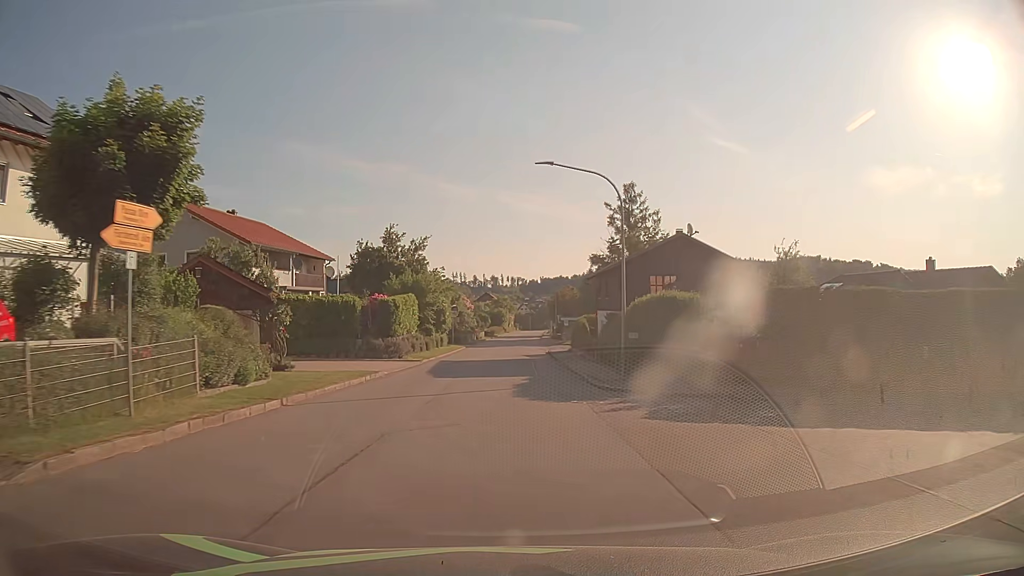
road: tertiary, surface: asphalt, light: Day
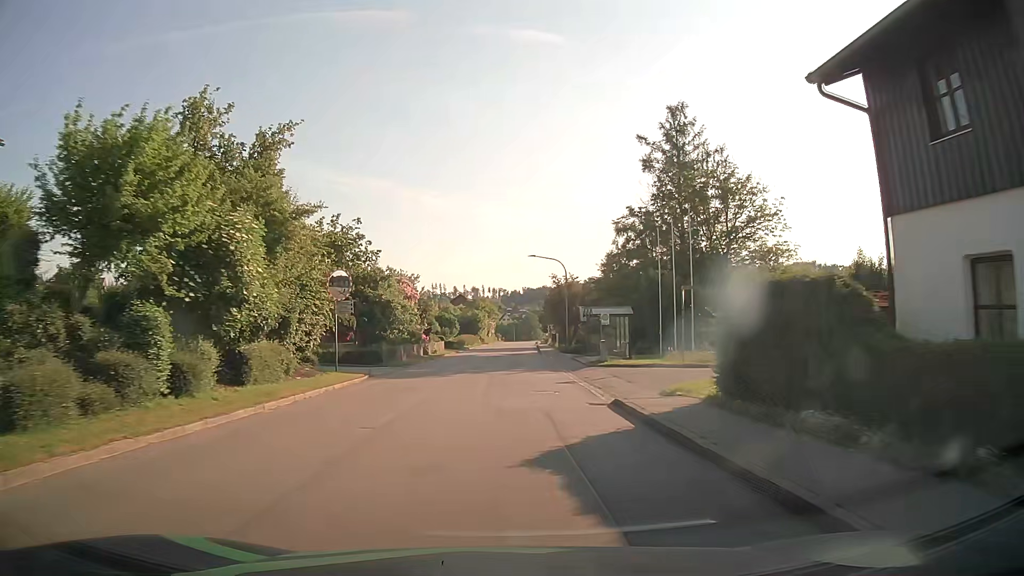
(+0.4, +38.0) m; +1°
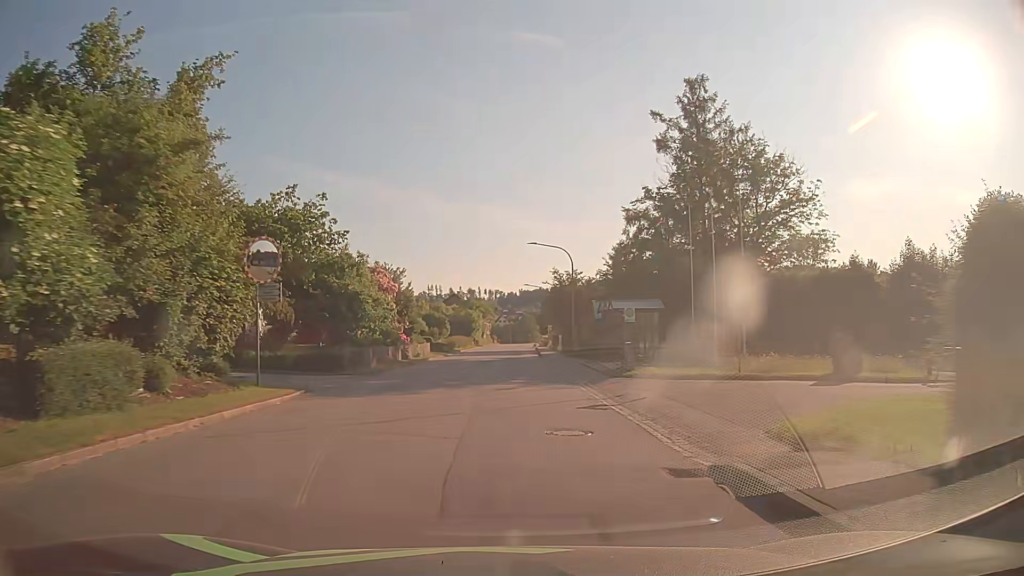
(0.0, +7.6) m; 0°
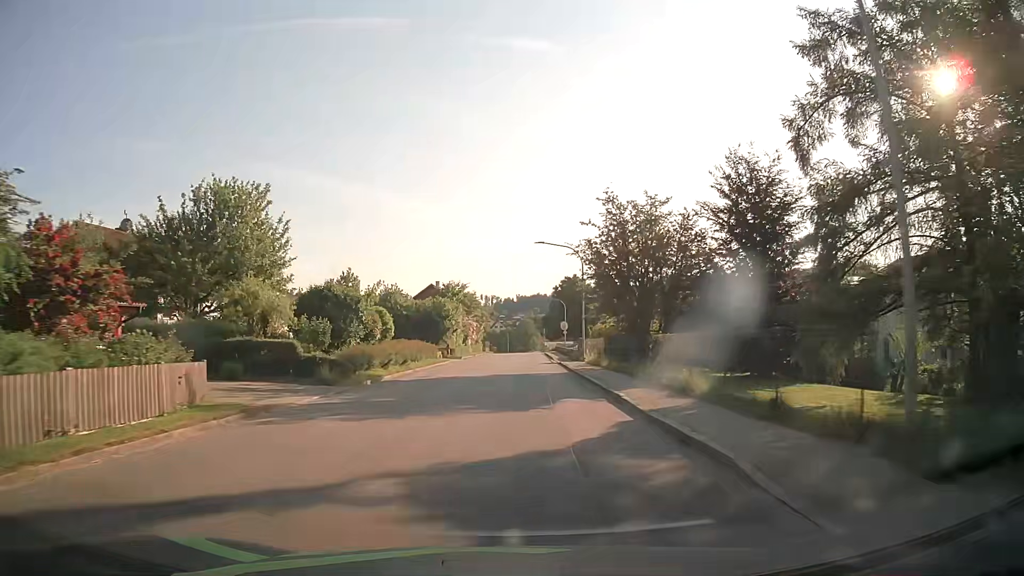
(0.0, +38.0) m; 0°
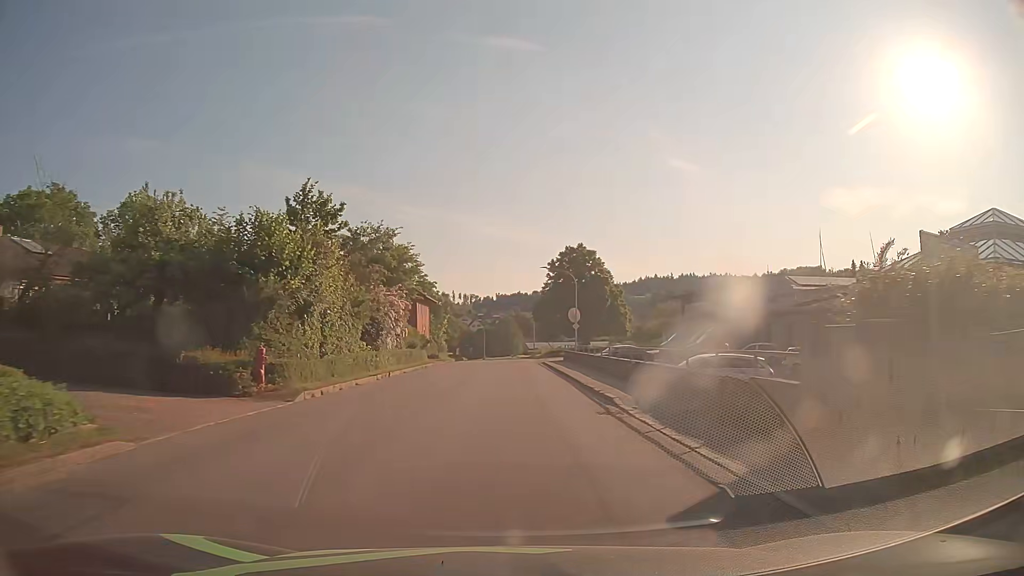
(+0.7, +38.0) m; +2°
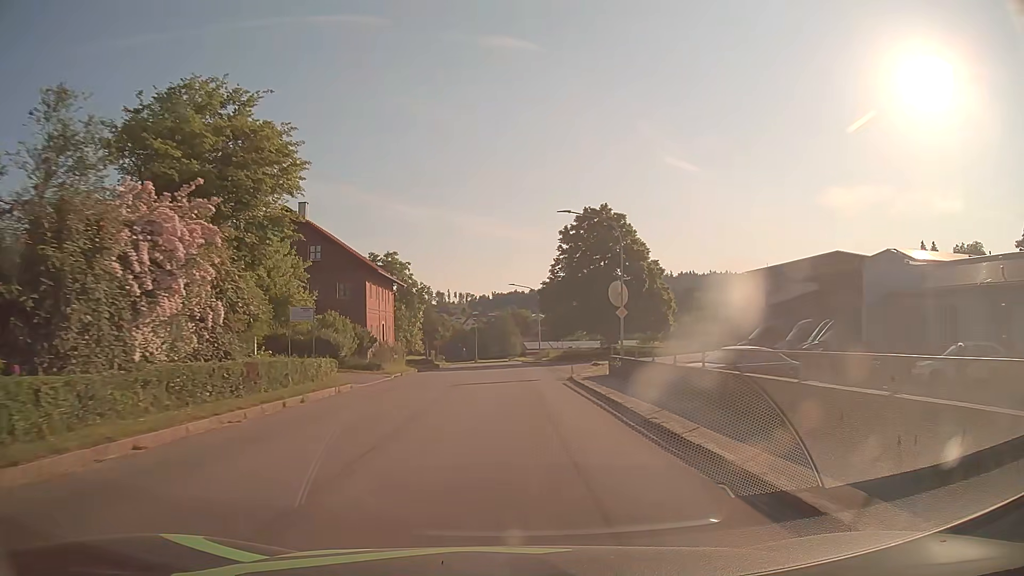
(+0.1, +22.9) m; 0°
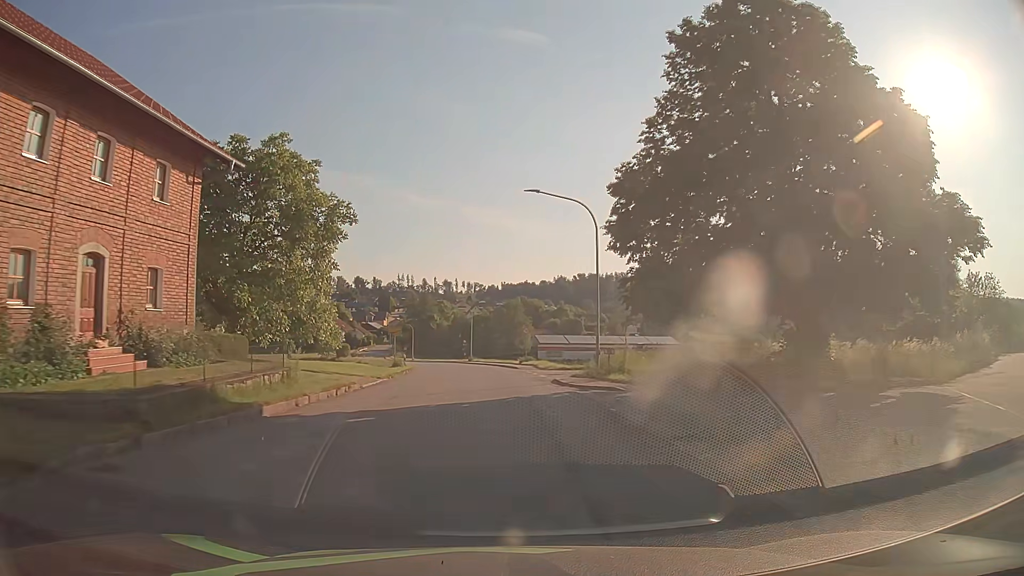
(0.0, +38.3) m; -1°
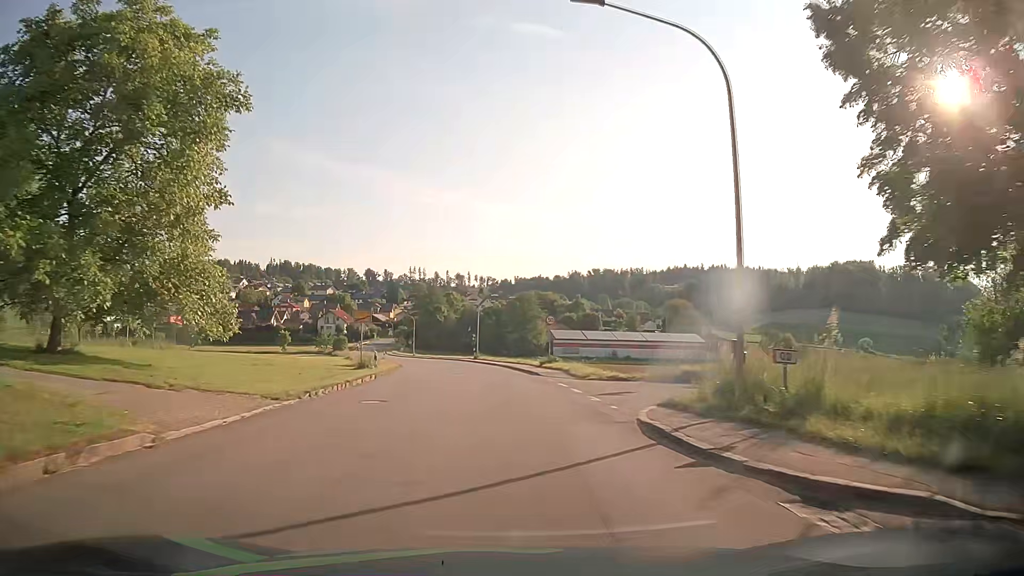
(-0.2, +15.4) m; -2°
(0, +10) (0, +20) (-1, +30) (-2, +40) (-3, +50) (-4, +60) (-6, +70) (-8, +79) (-11, +89) (-13, +99) m
